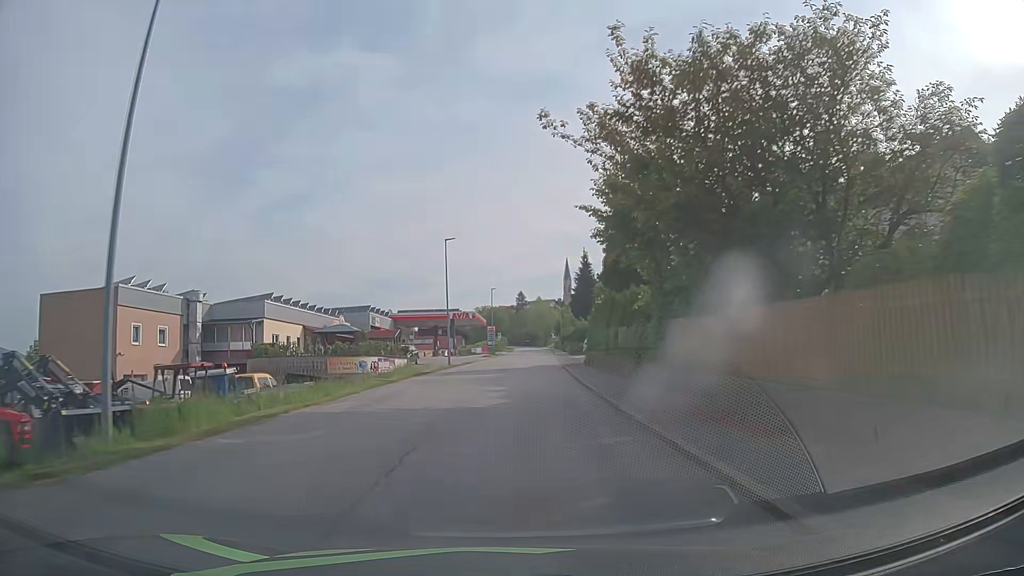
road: tertiary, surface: asphalt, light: Day
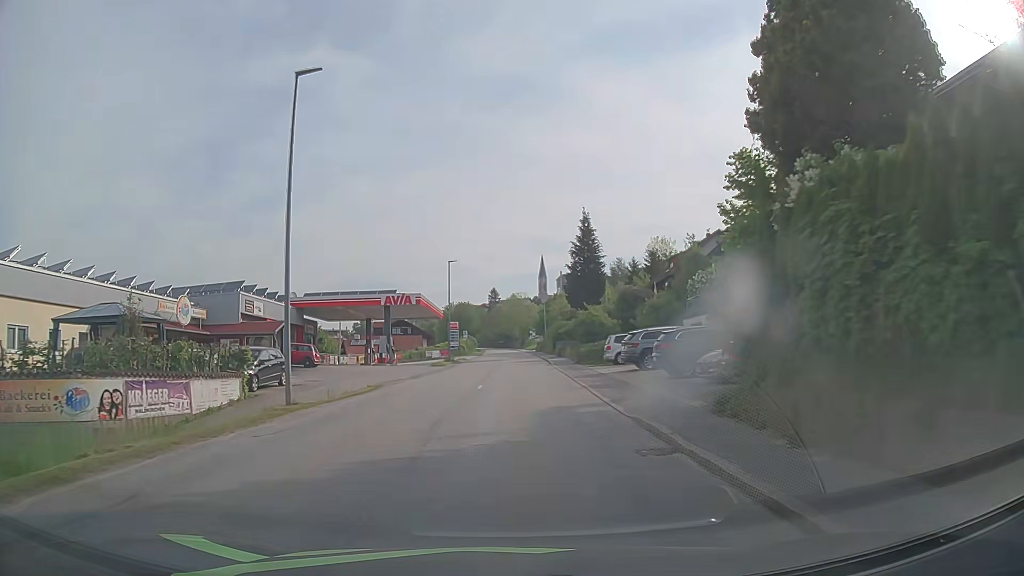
(+0.6, +29.0) m; +2°
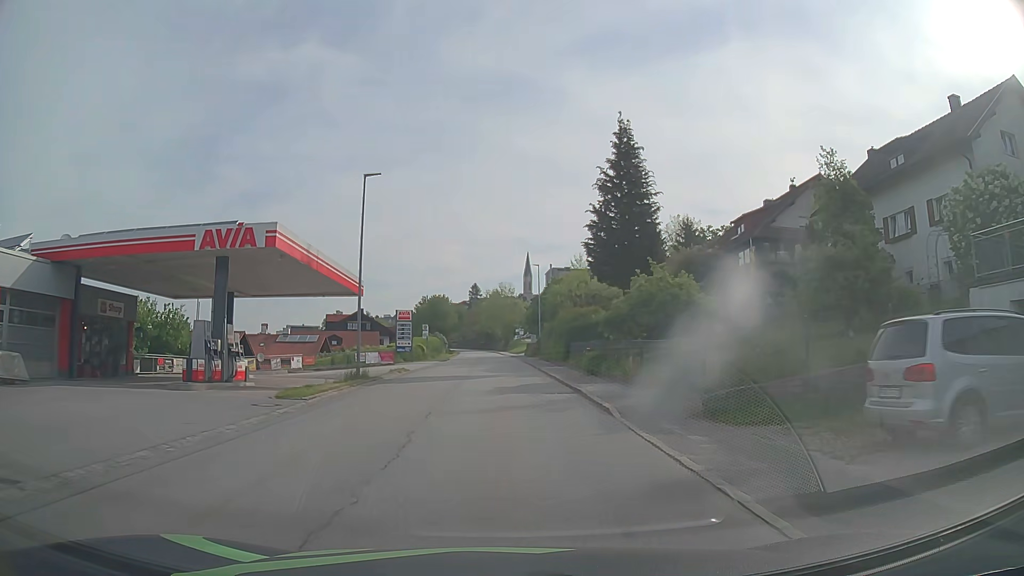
(+0.4, +29.0) m; +2°
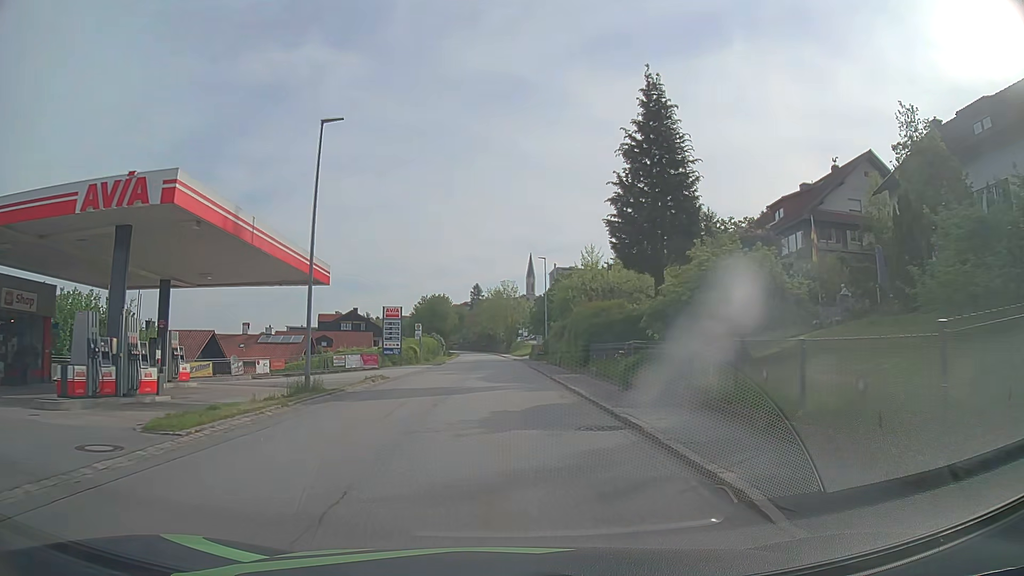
(0.0, +7.3) m; 0°
